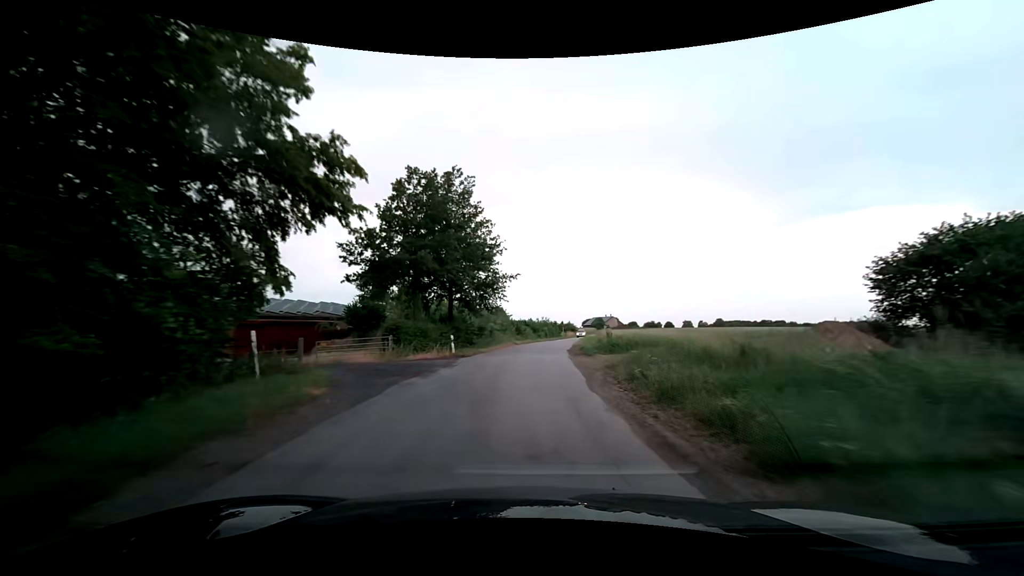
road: unclassified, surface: asphalt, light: Day
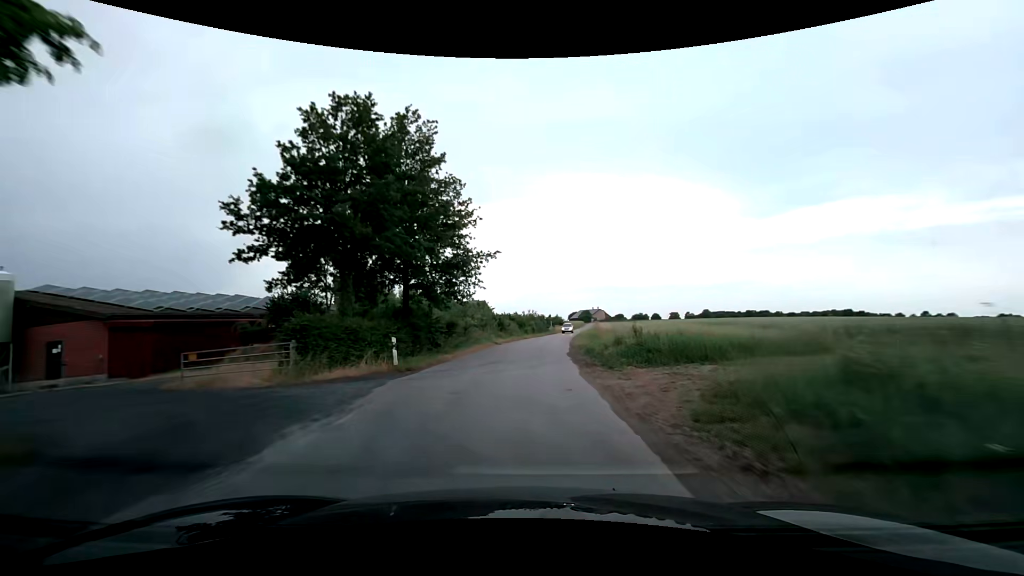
(+0.1, +9.3) m; +1°
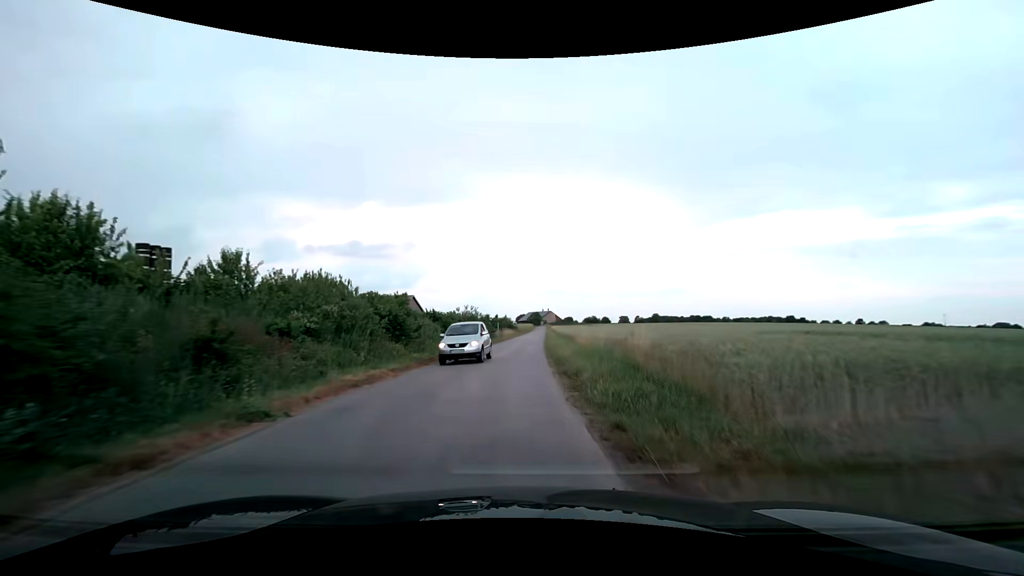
(+1.4, +25.6) m; +6°
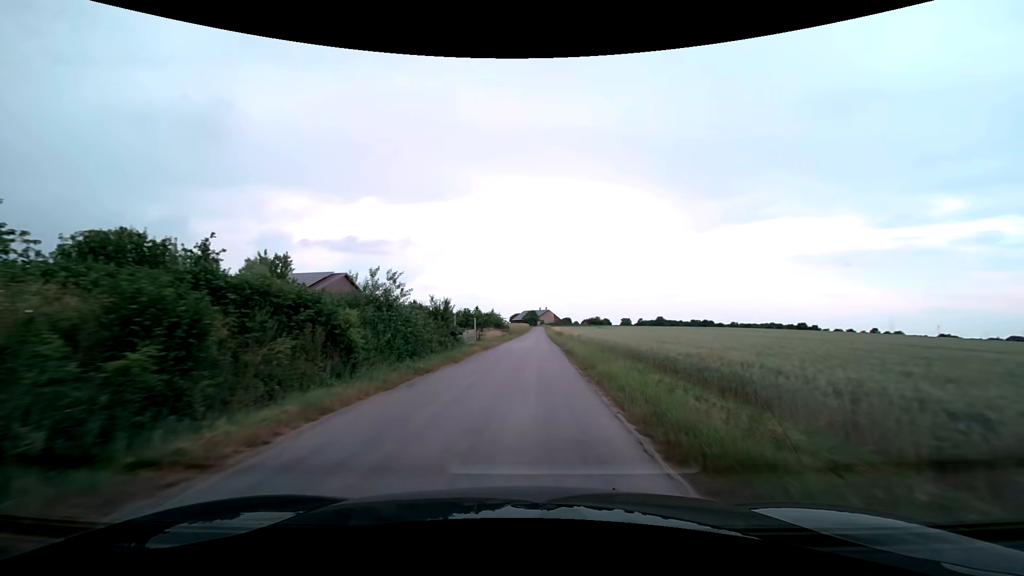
(+0.4, +33.4) m; +1°
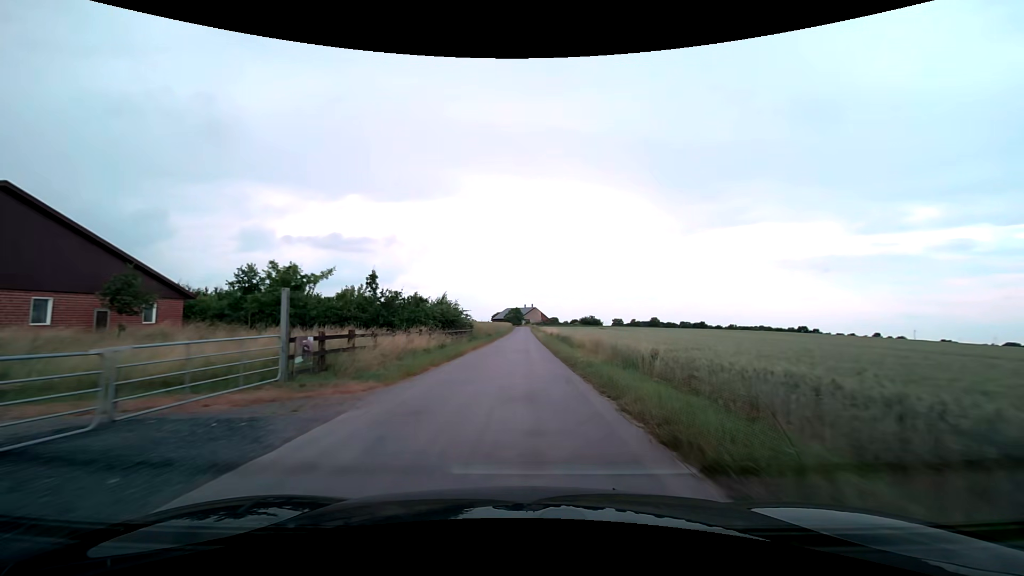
(+0.8, +37.4) m; +2°
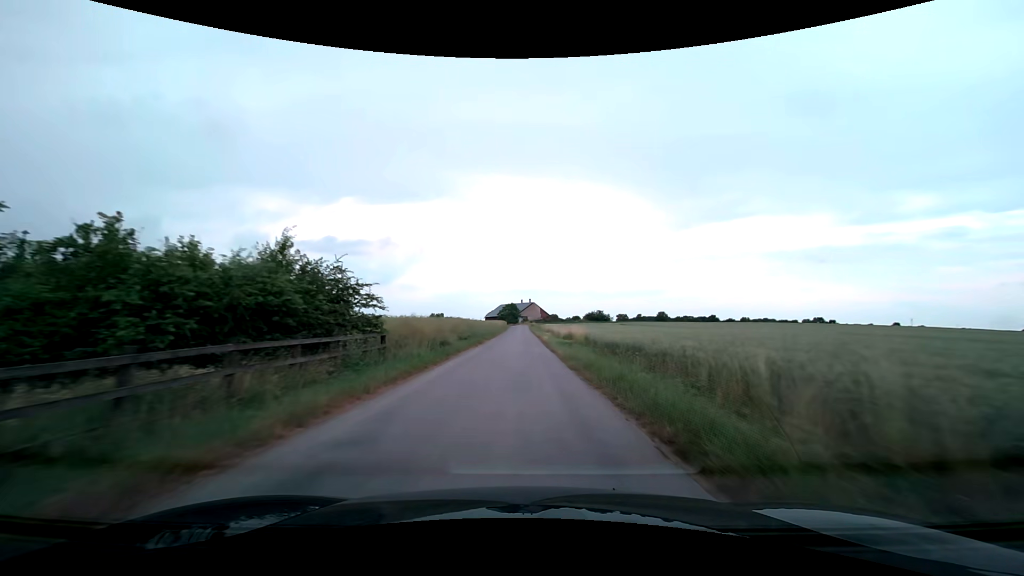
(+0.1, +30.6) m; 0°
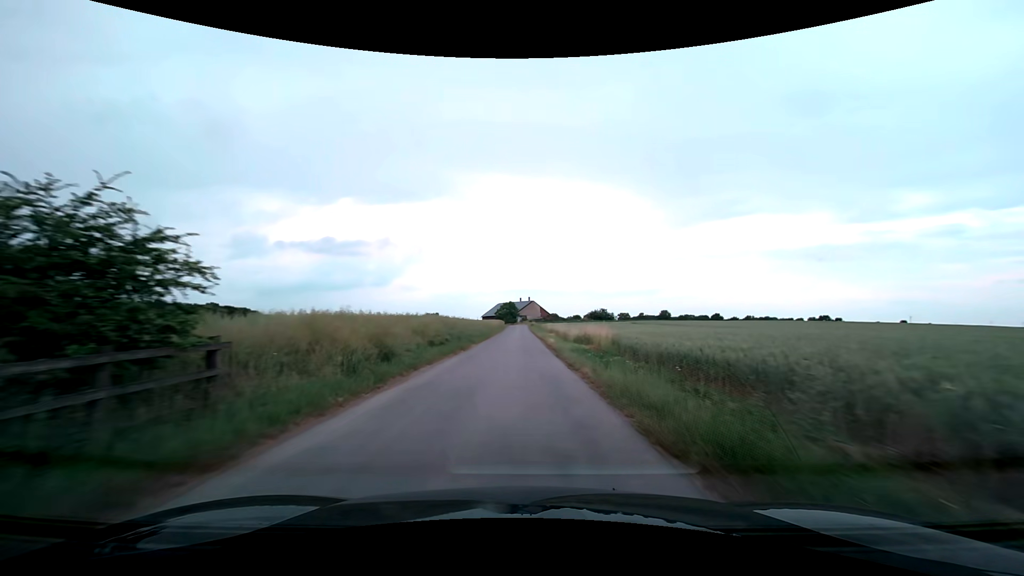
(0.0, +10.4) m; 0°
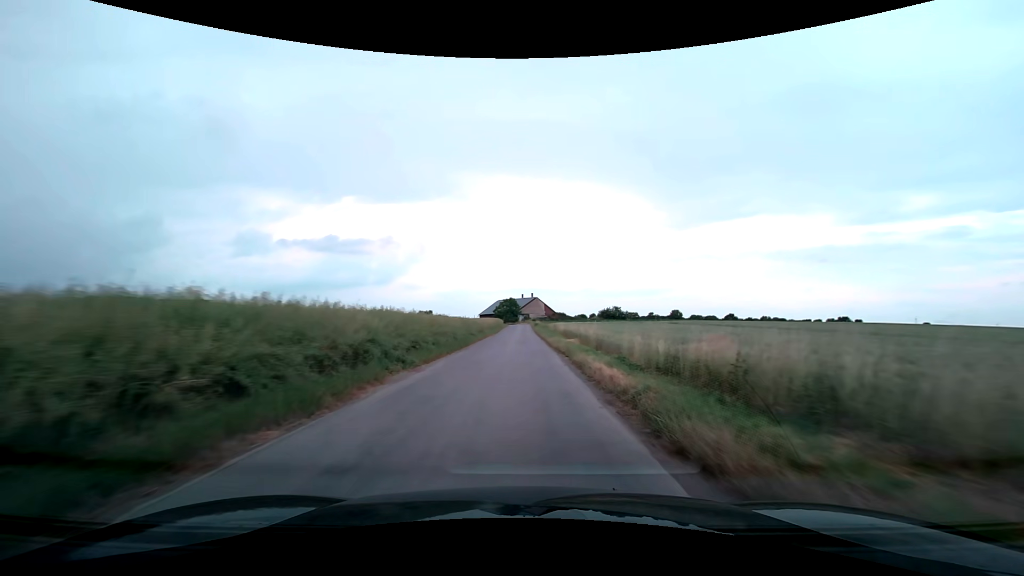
(0.0, +20.8) m; 0°
(0, +10) (0, +20) (0, +30) (0, +40) (0, +50) (0, +60) (0, +70) (0, +80) (0, +90) (0, +100) m
